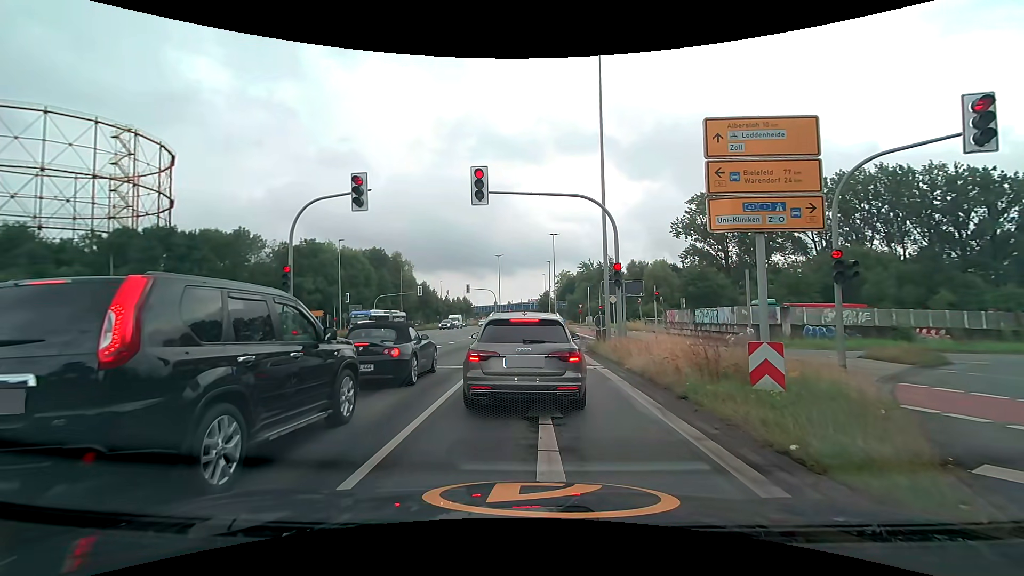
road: secondary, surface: asphalt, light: Day
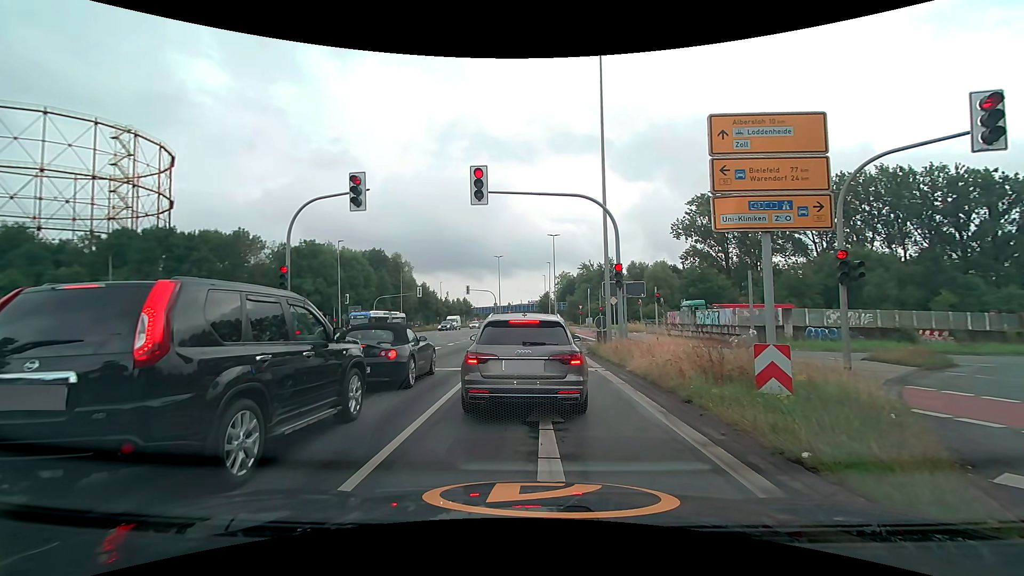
(0.0, +0.3) m; 0°
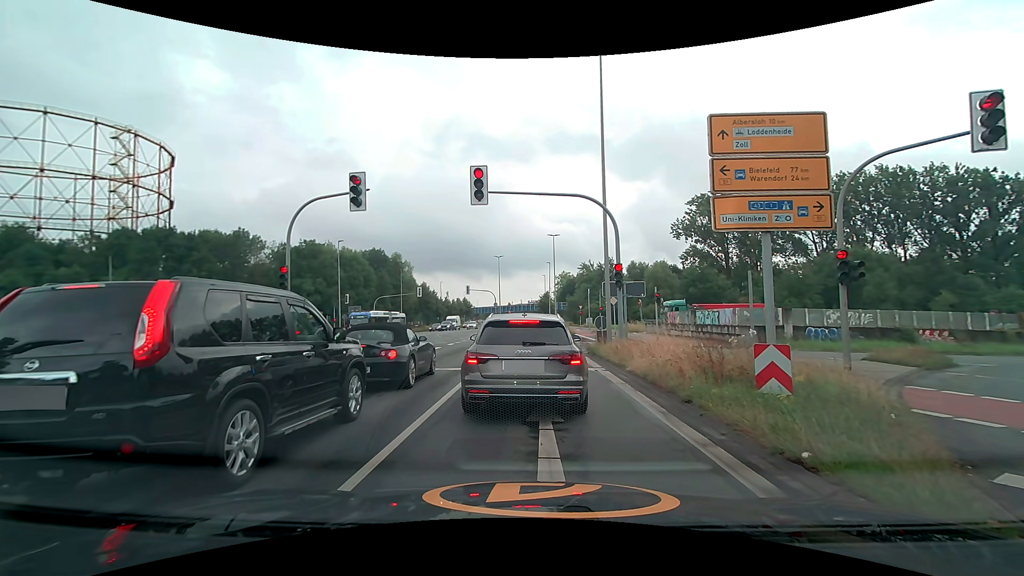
(0.0, 0.0) m; 0°
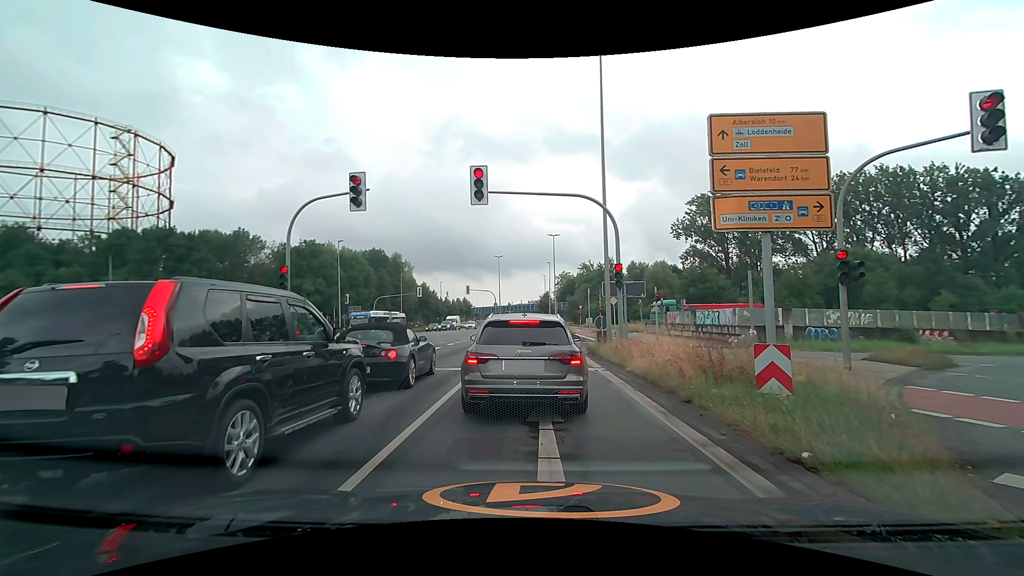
(0.0, 0.0) m; 0°
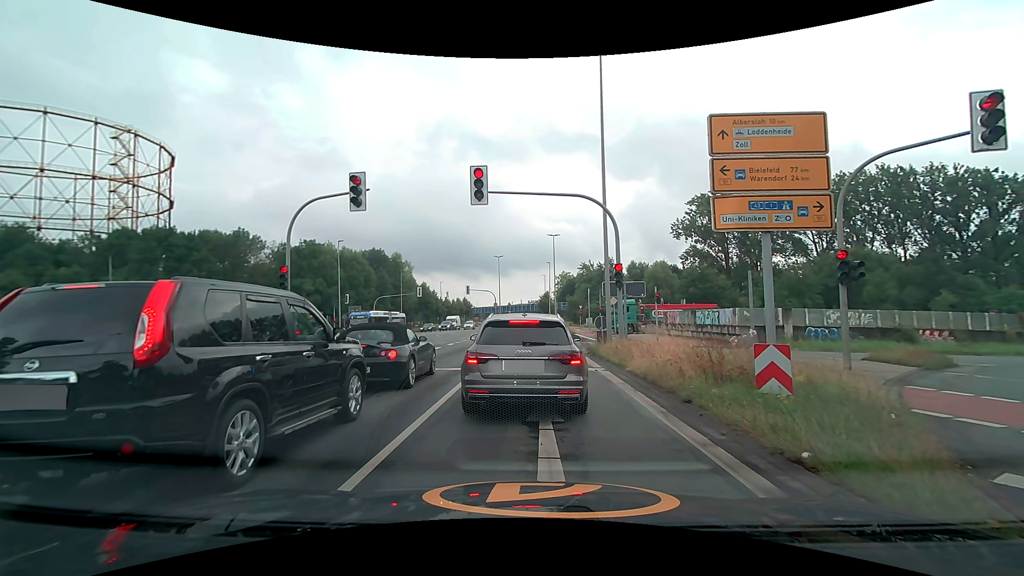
(0.0, 0.0) m; 0°
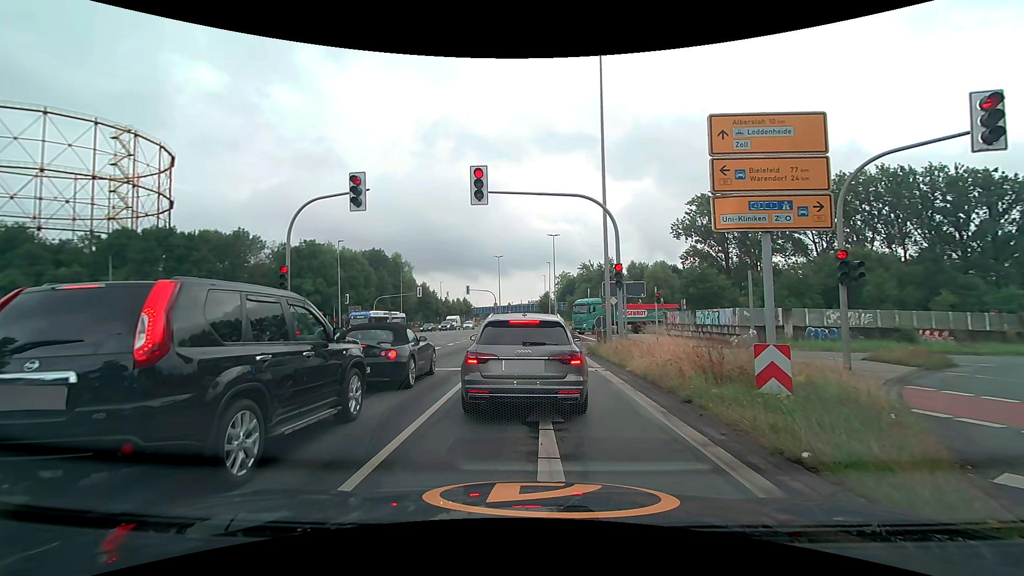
(0.0, 0.0) m; 0°
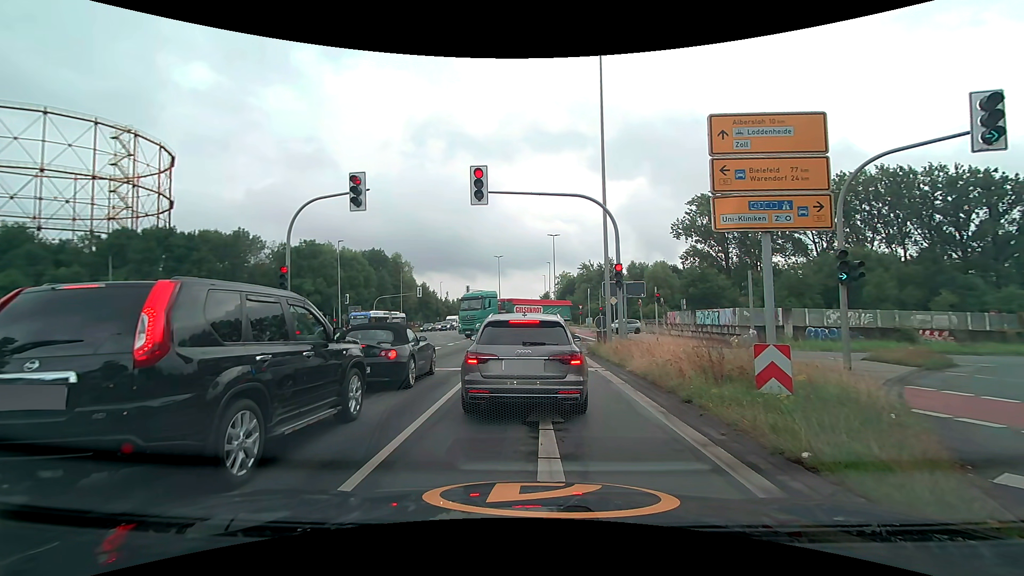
(0.0, 0.0) m; 0°
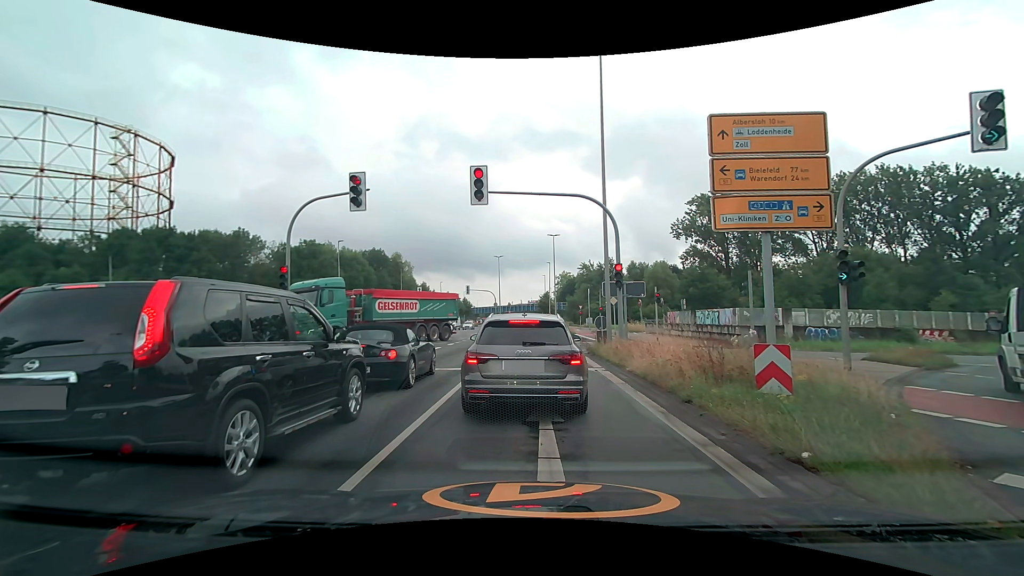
(0.0, 0.0) m; 0°
(0, +10) (0, +20) (0, +30) (0, +40) (0, +50) (0, +60) (0, +70) (0, +80) (0, +90) (0, +100) m
